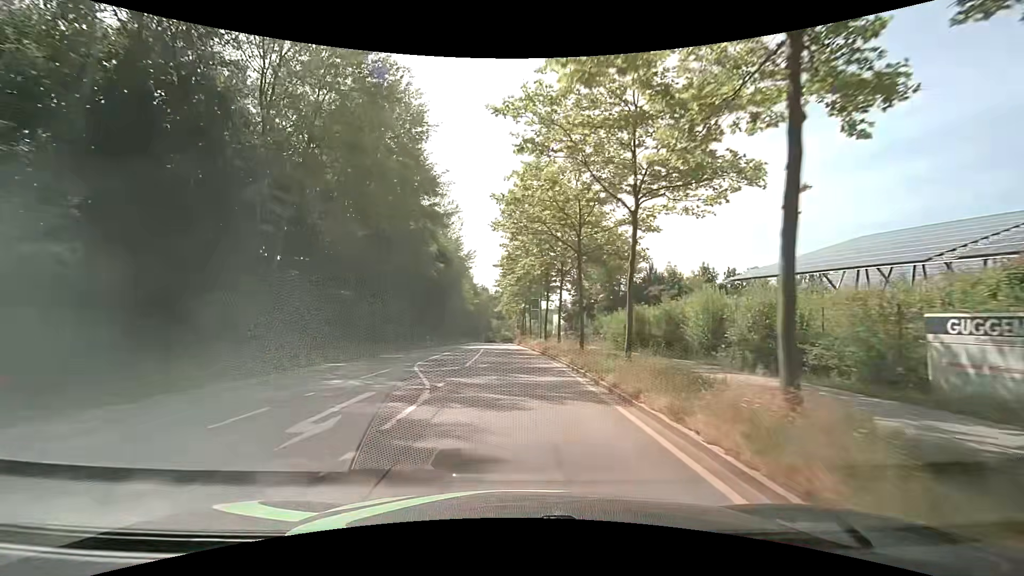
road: secondary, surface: asphalt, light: Day
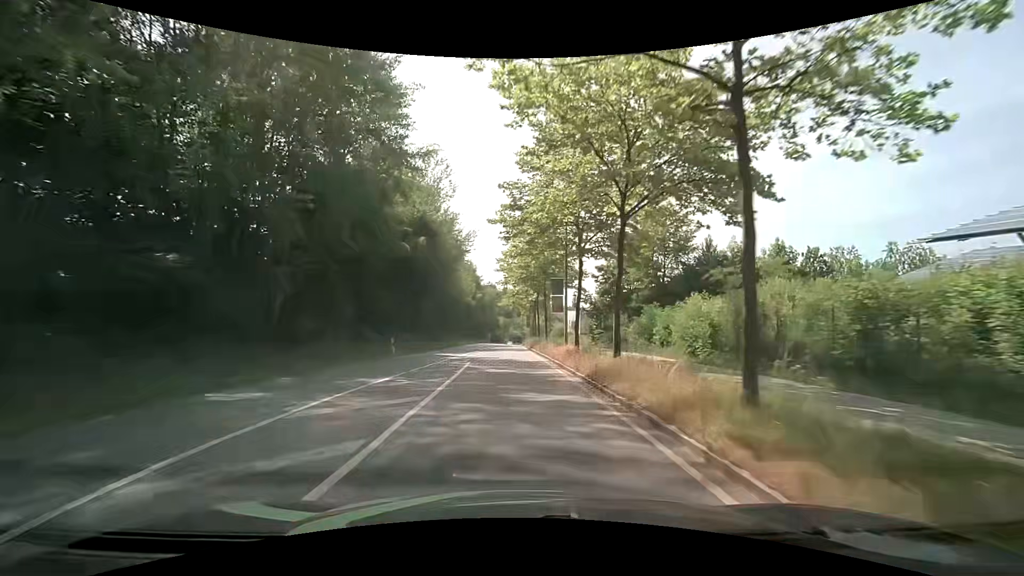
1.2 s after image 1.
(-0.1, +15.4) m; 0°
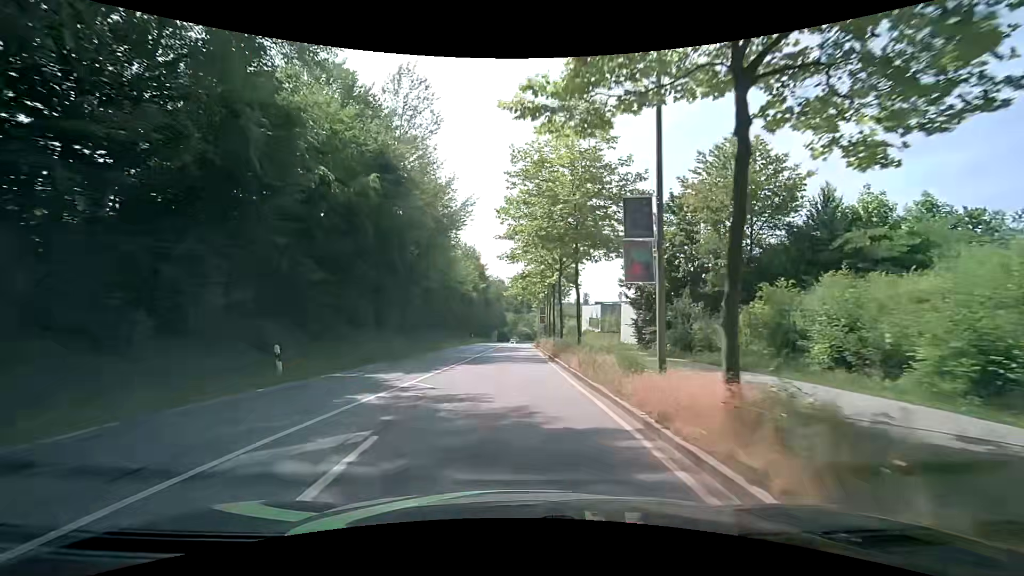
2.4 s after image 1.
(-0.3, +15.4) m; -1°
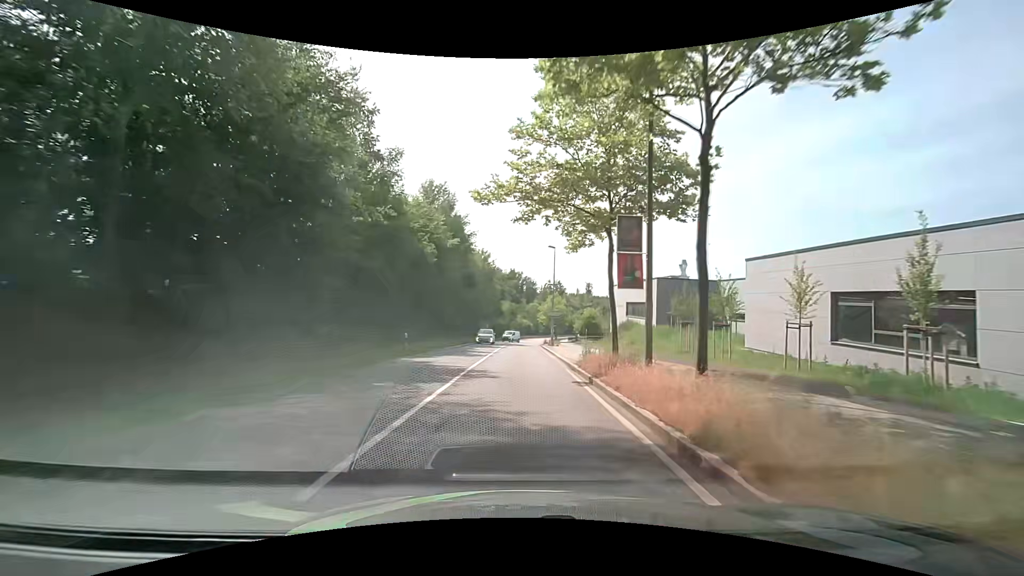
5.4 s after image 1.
(-0.2, +38.7) m; 0°
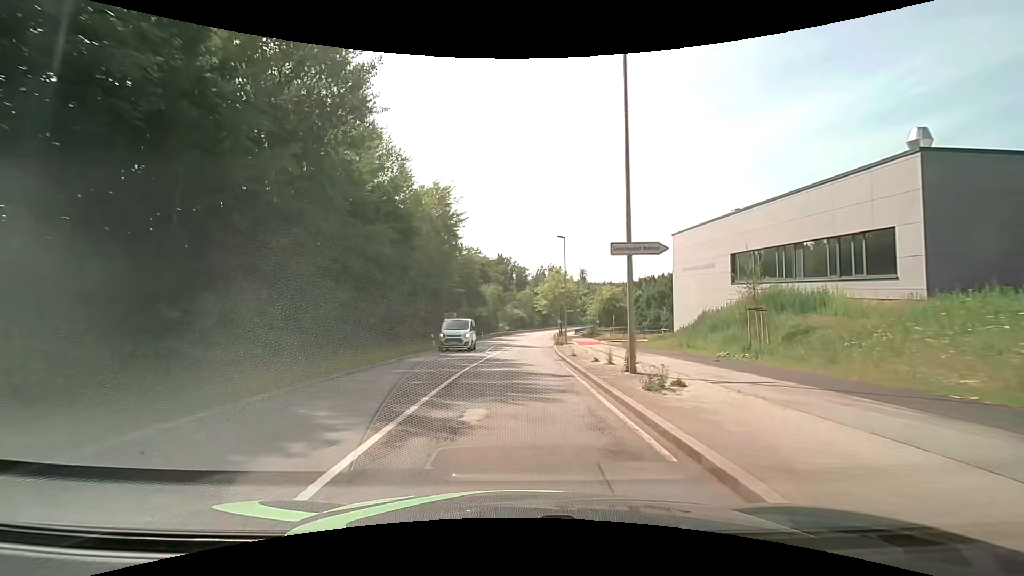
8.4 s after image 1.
(+0.8, +38.6) m; +1°
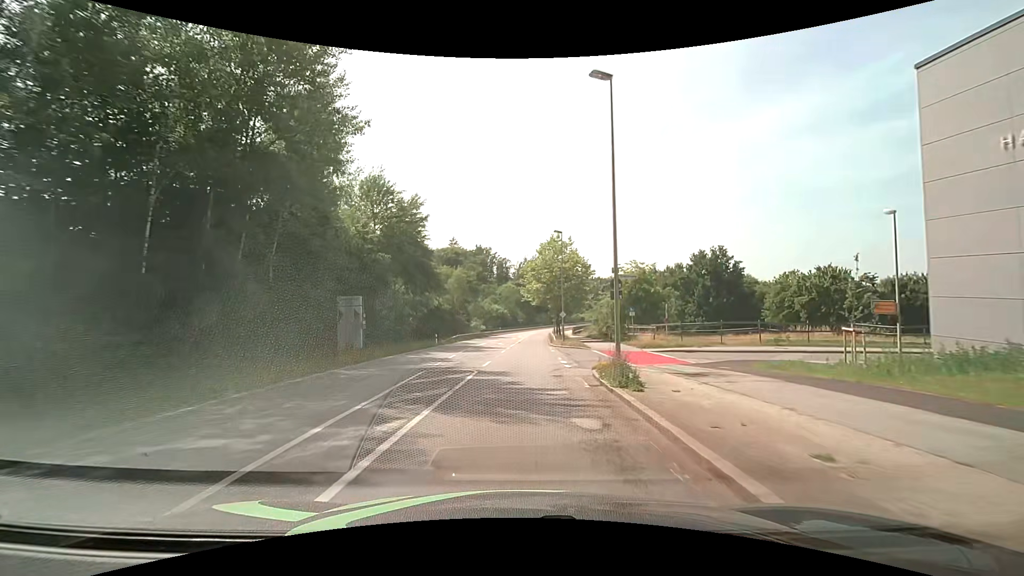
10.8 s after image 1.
(+0.5, +30.5) m; +2°
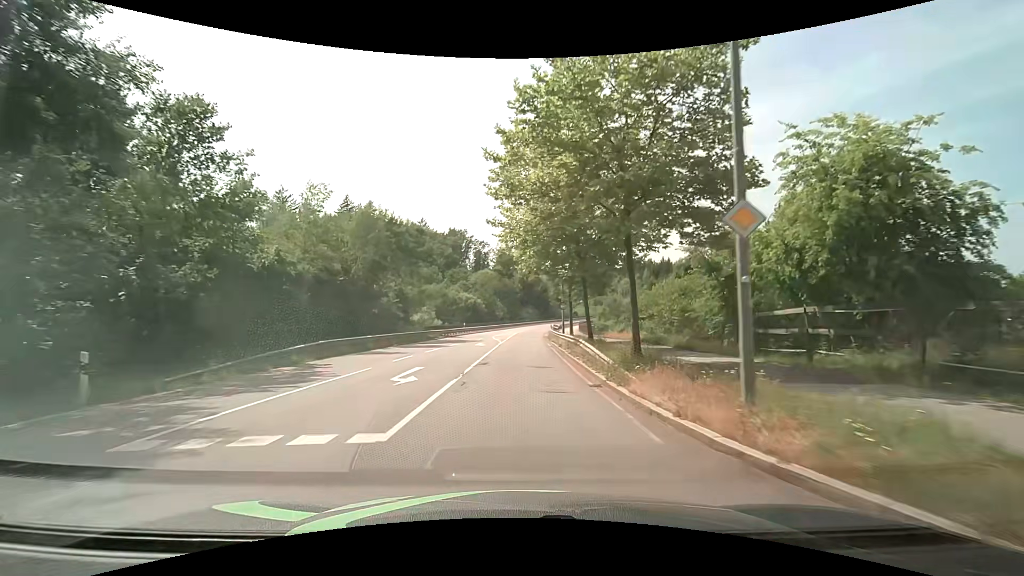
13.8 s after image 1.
(+0.7, +38.0) m; +2°
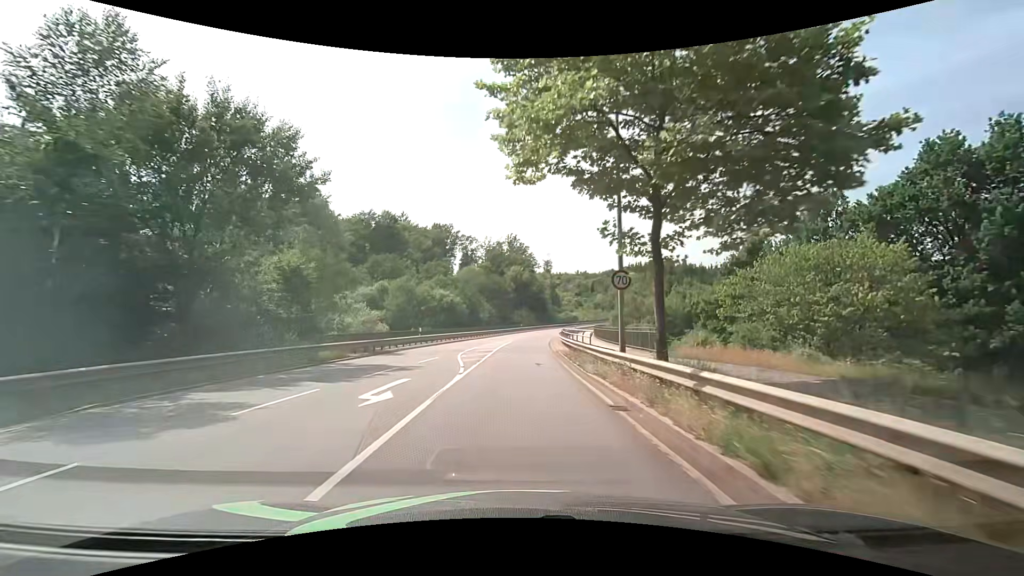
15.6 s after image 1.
(+0.2, +23.0) m; +1°
(0, +10) (0, +20) (0, +30) (+1, +40) (+1, +50) (+2, +60) (+4, +70) (+5, +80) (+7, +90) (+9, +99) m
